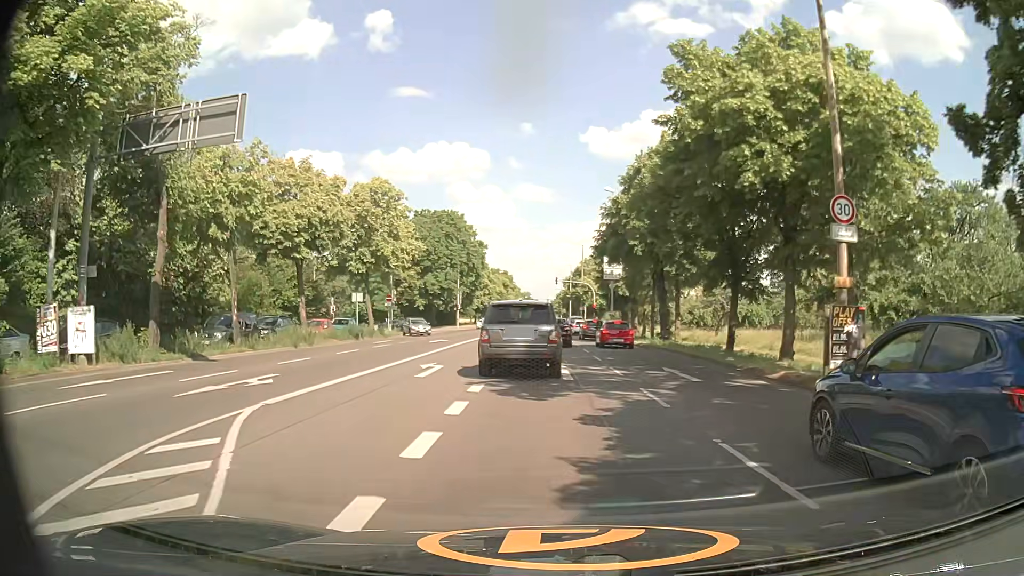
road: primary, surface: asphalt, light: Day
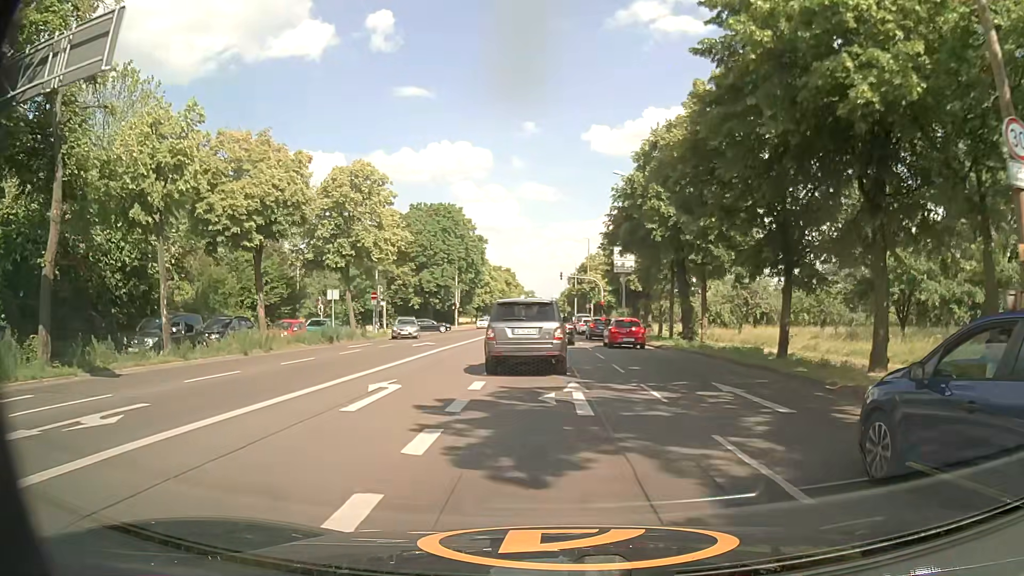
(-0.1, +5.9) m; -1°
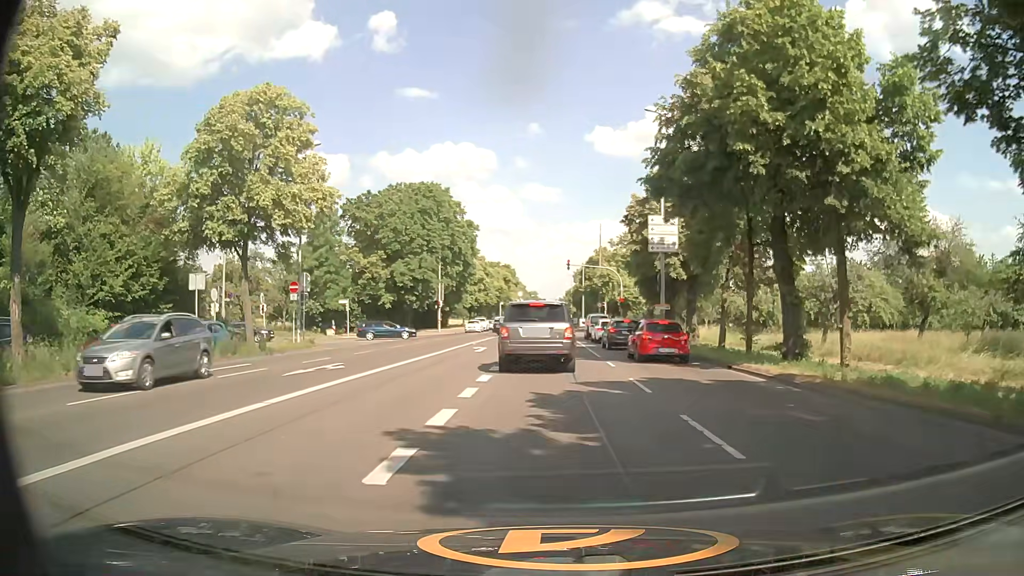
(-0.2, +16.1) m; 0°
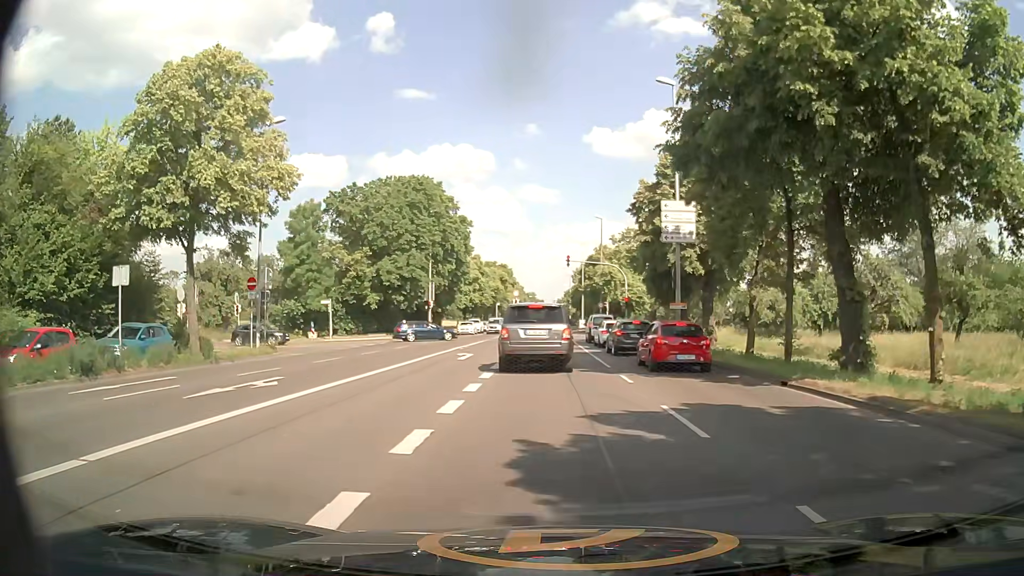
(0.0, +4.7) m; 0°
(0, +10) (0, +20) (0, +30) (0, +40) (0, +50) (-1, +60) (-1, +70) (-1, +80) (-1, +90) (-1, +100) m
